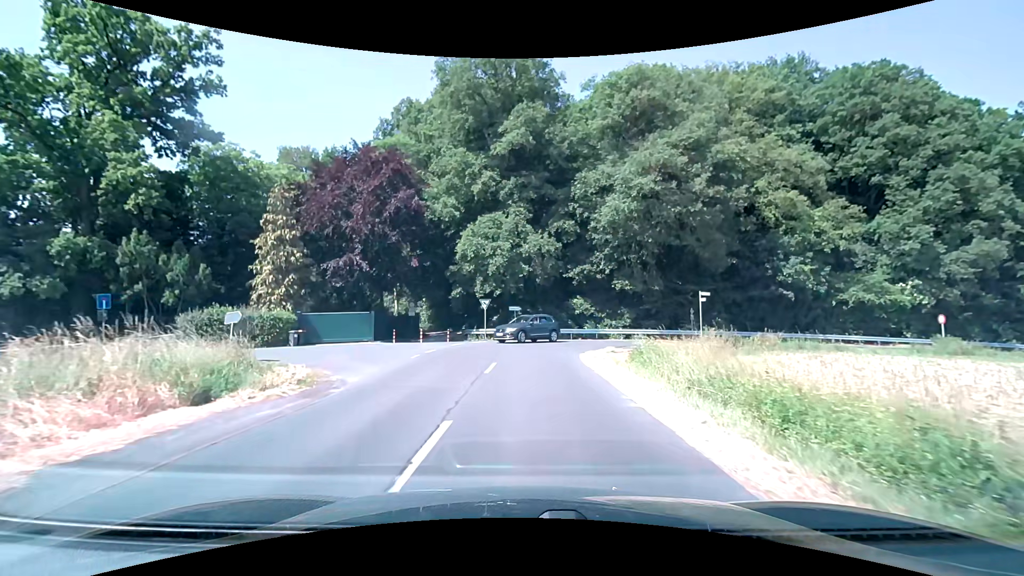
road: unclassified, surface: asphalt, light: Day
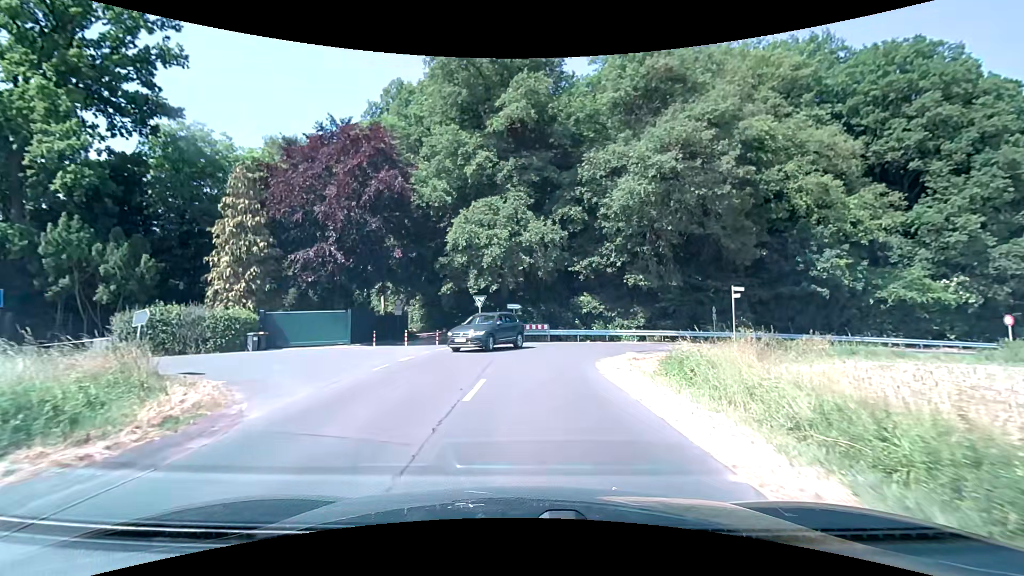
(0.0, +4.5) m; 0°
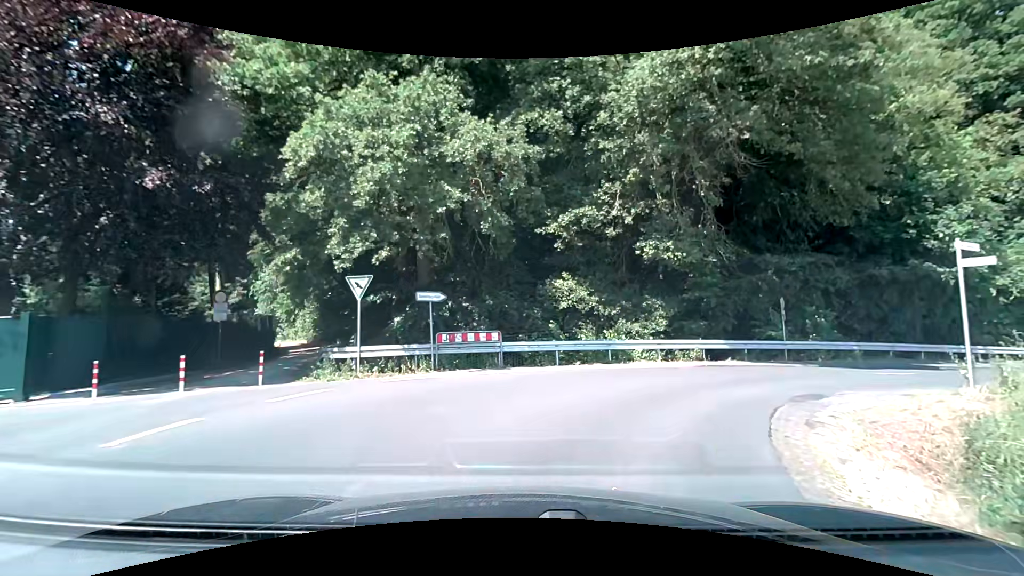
(+0.5, +15.8) m; +5°
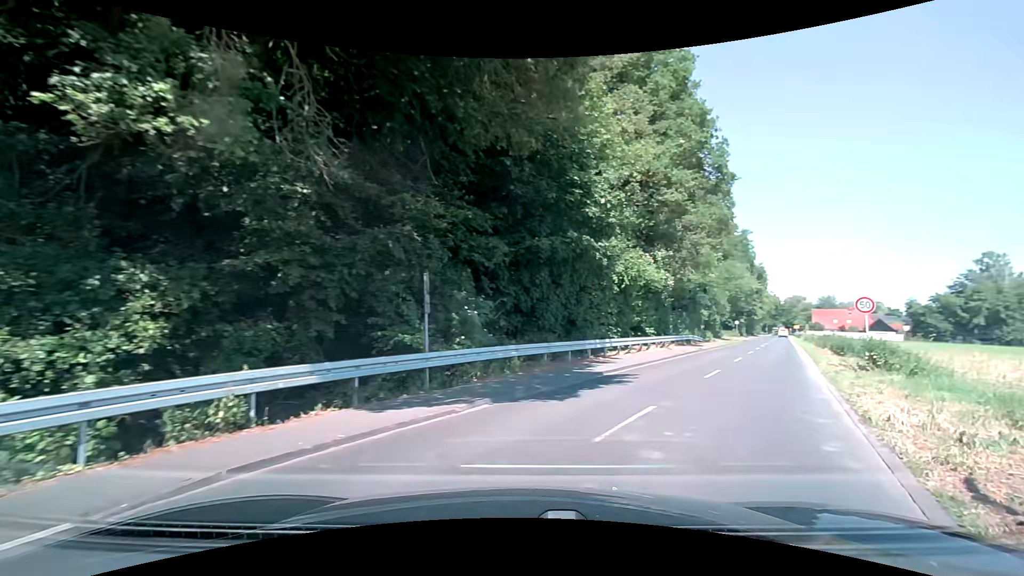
(+3.5, +11.6) m; +42°
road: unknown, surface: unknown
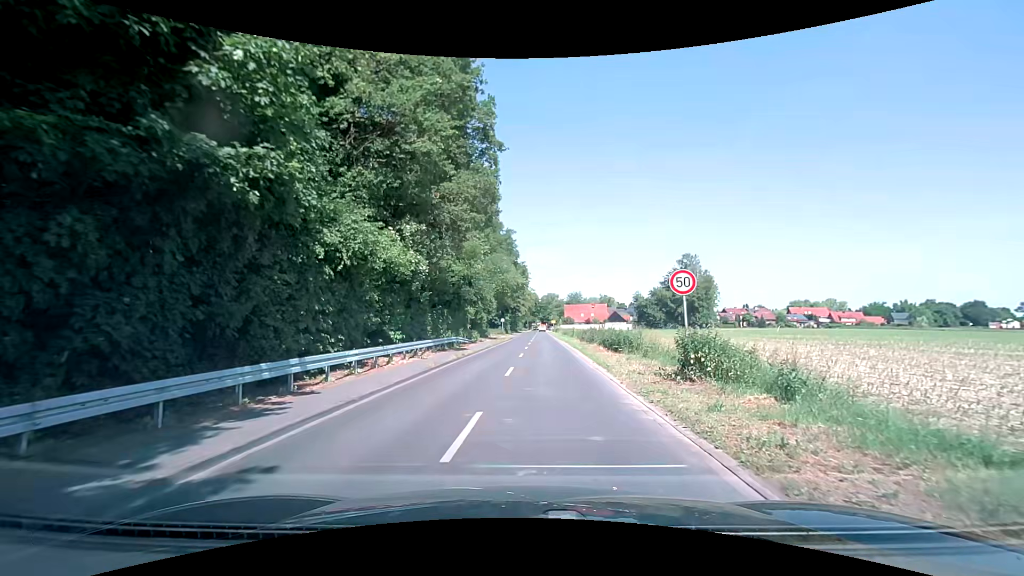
(+2.8, +9.1) m; +26°
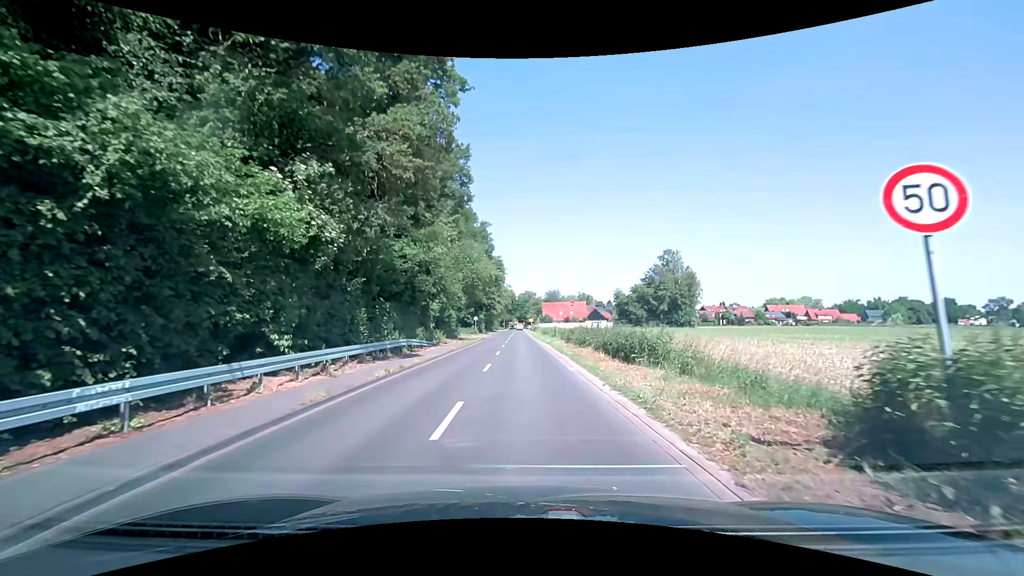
(+0.3, +8.2) m; +3°
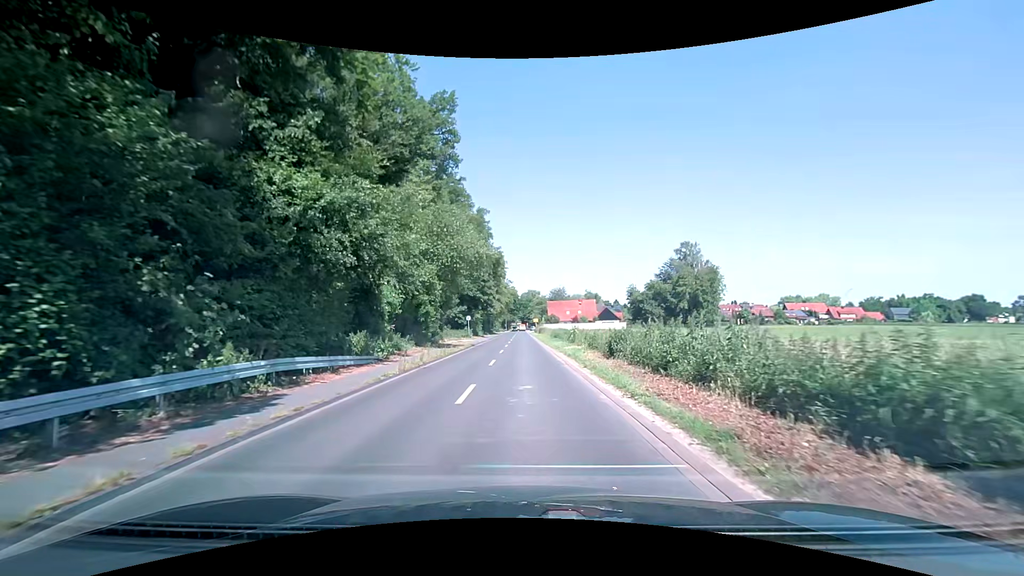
(0.0, +15.3) m; 0°
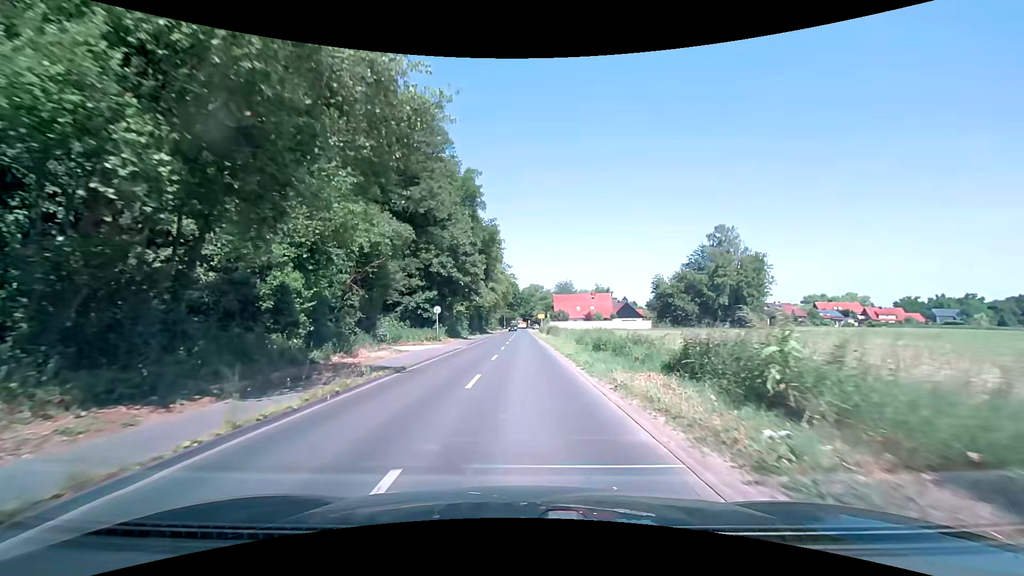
(-0.1, +25.4) m; 0°
(0, +10) (0, +20) (0, +30) (0, +40) (0, +50) (0, +60) (0, +70) (0, +80) (0, +90) (0, +100) m
